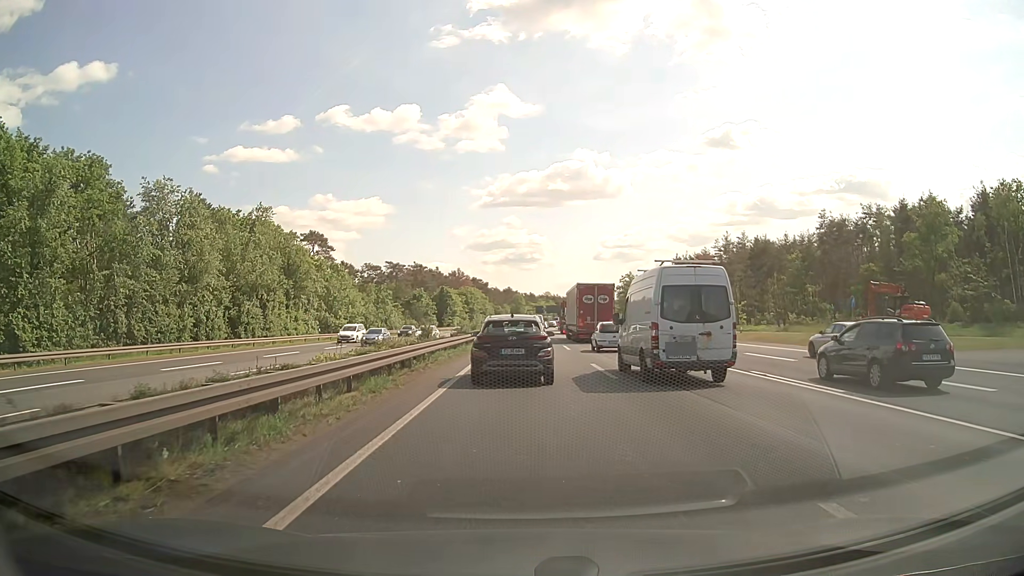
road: motorway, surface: asphalt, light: Day
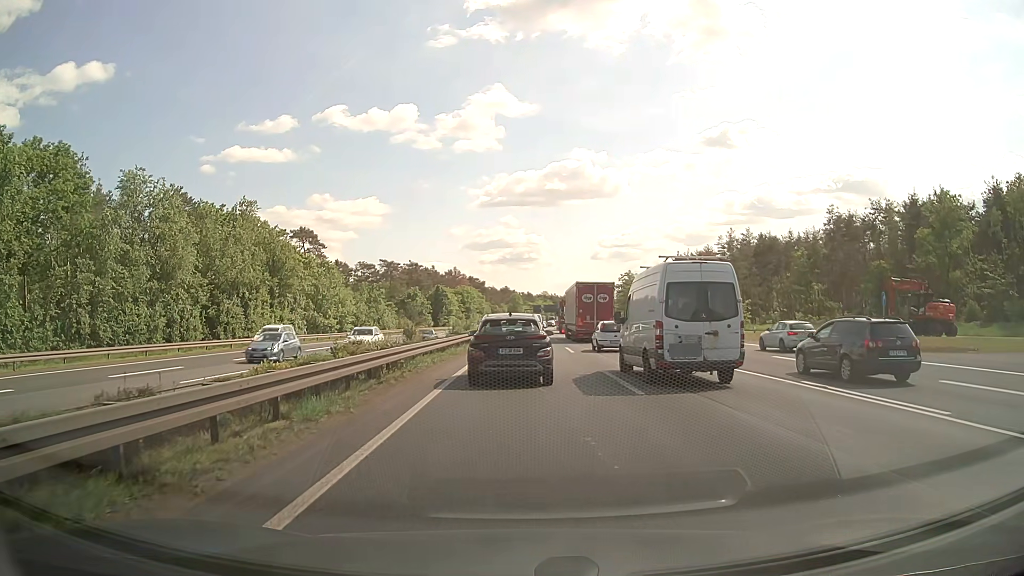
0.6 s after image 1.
(0.0, +3.9) m; +1°
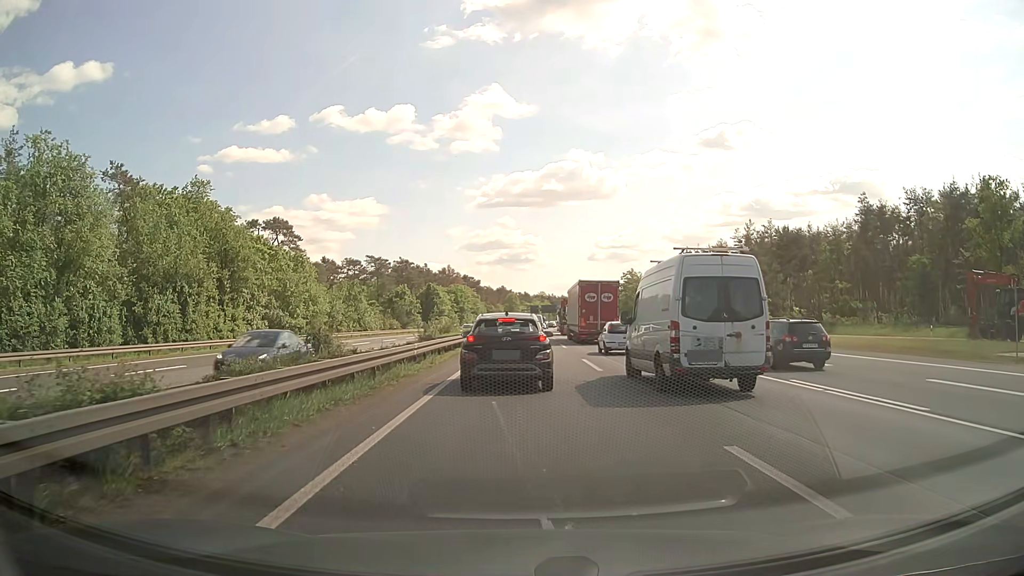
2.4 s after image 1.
(0.0, +11.4) m; 0°
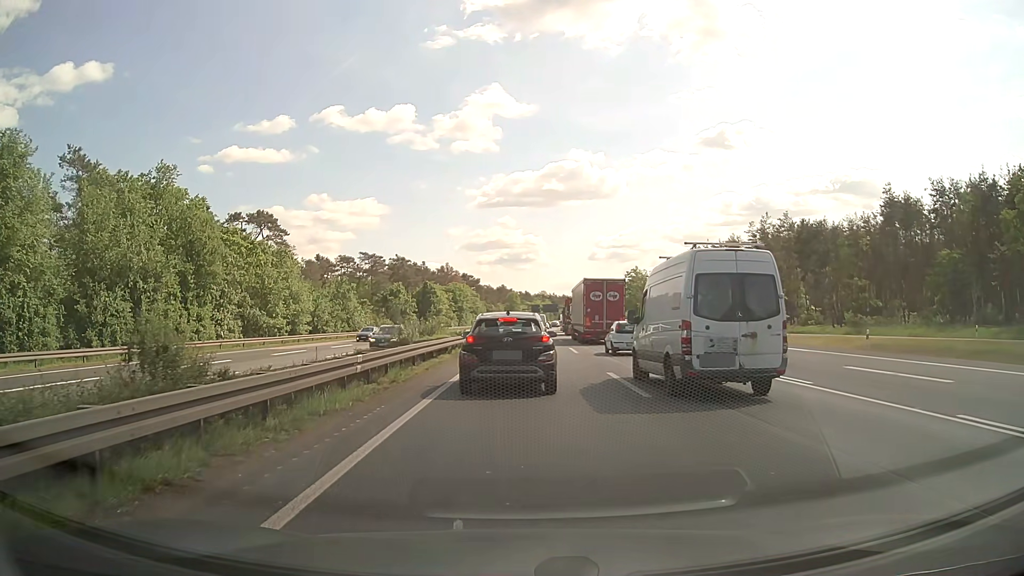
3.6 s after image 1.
(0.0, +6.9) m; 0°
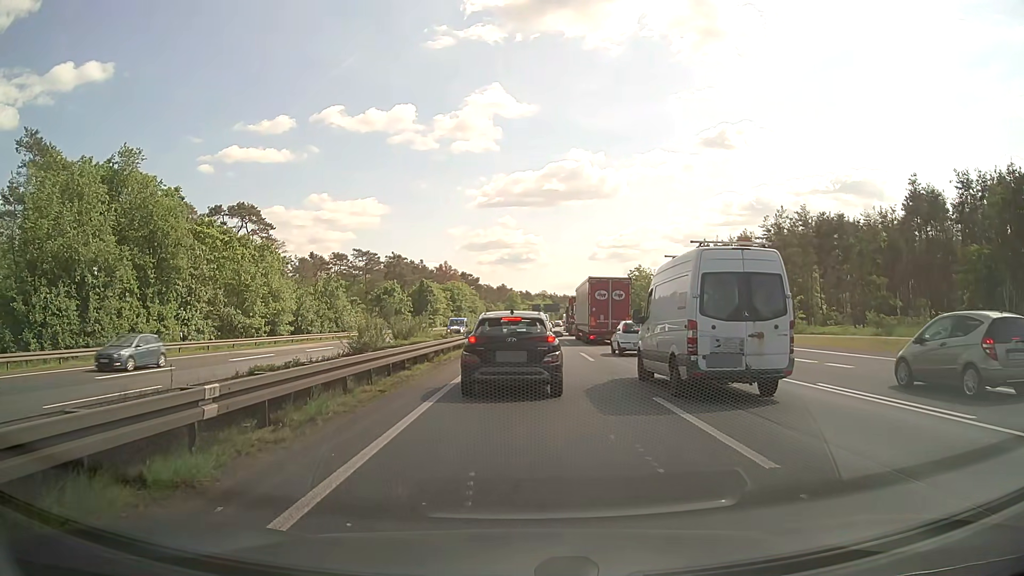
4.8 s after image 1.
(-0.1, +6.2) m; 0°
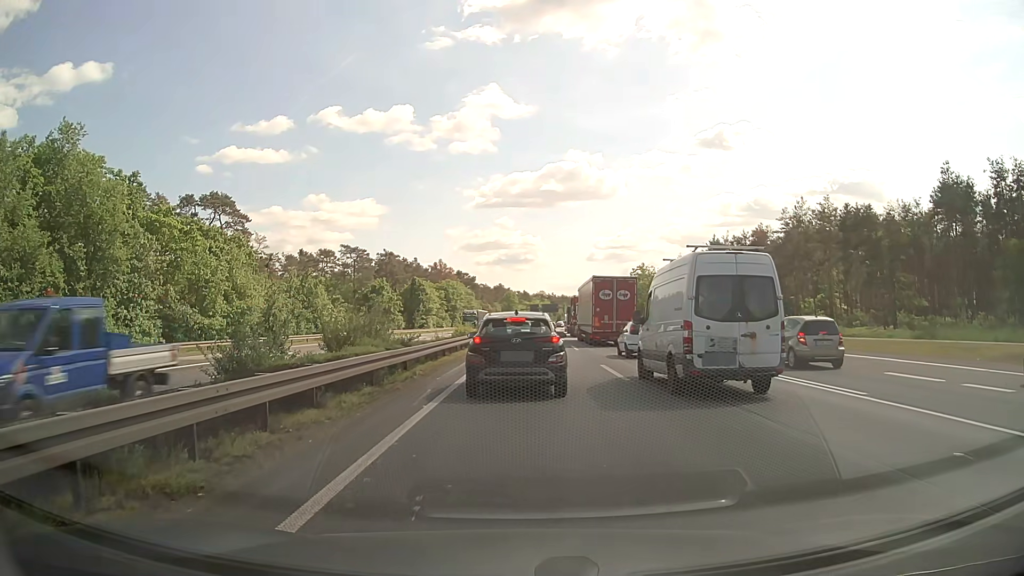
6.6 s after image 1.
(0.0, +8.1) m; +1°
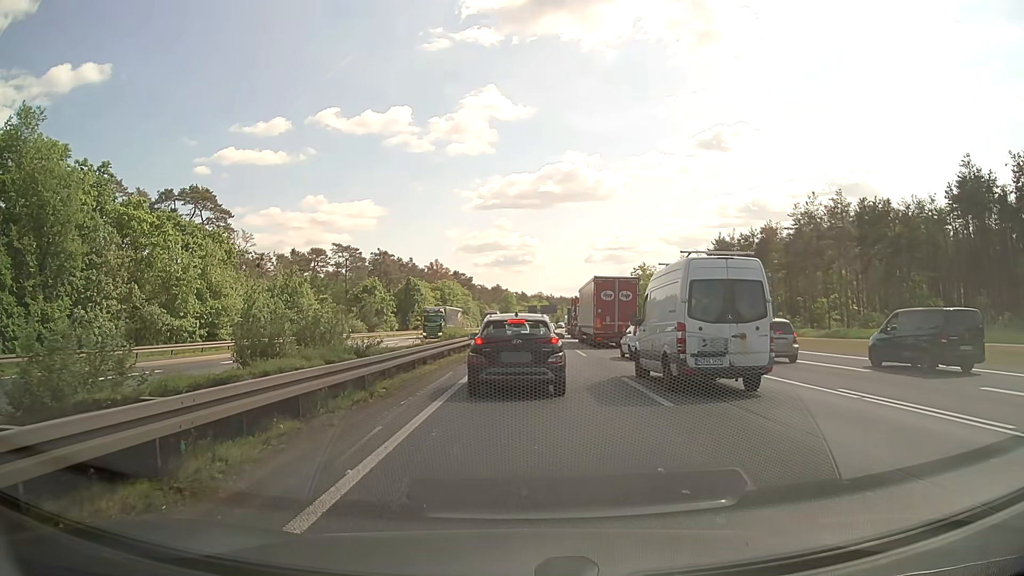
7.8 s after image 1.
(-0.1, +4.8) m; -1°
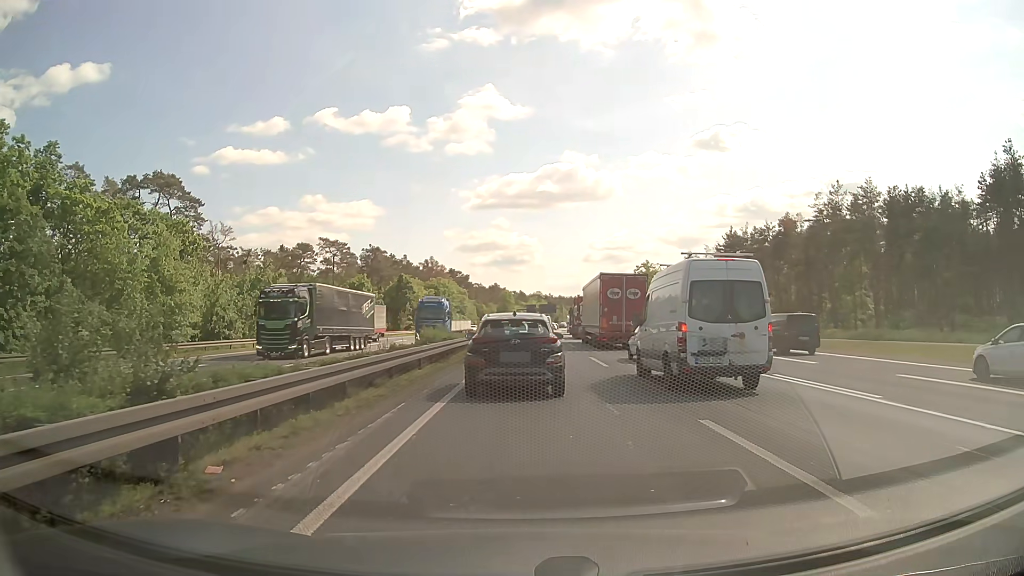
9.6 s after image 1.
(+0.1, +7.8) m; +1°
(0, +10) (0, +20) (0, +30) (0, +40) (+1, +50) (+1, +60) (+1, +70) (+2, +80) (+2, +90) (+3, +100) m
